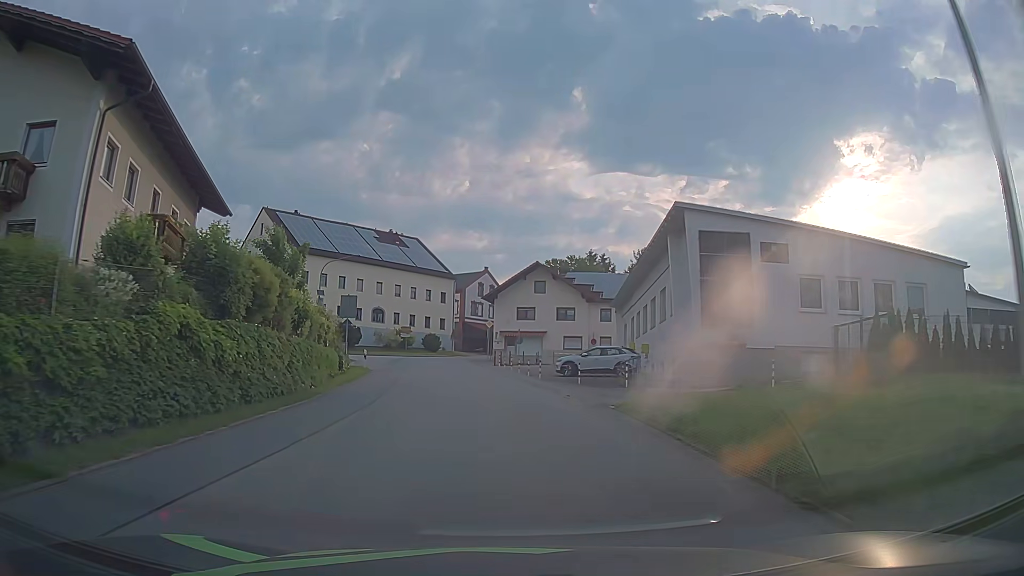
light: Day
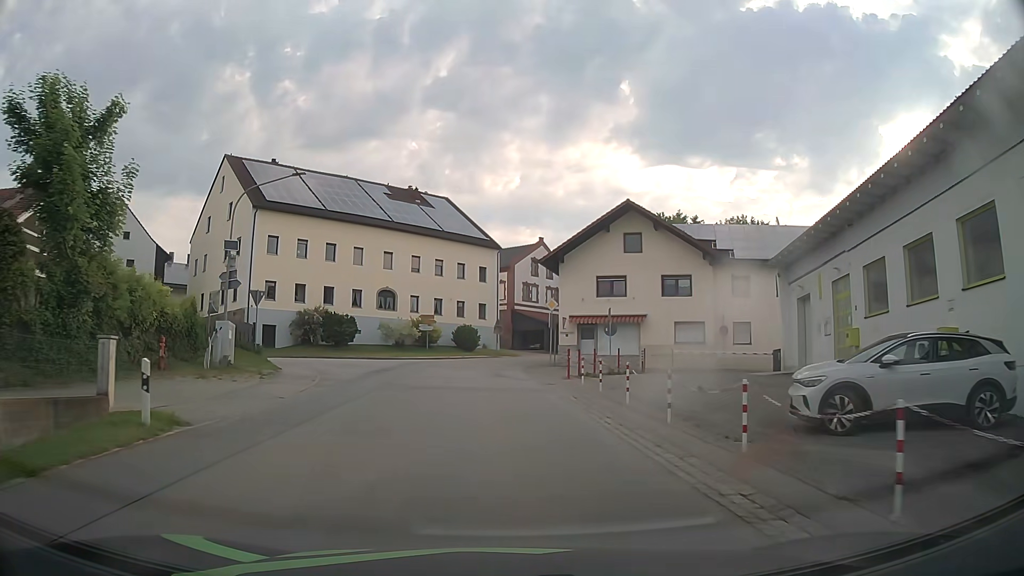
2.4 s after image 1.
(-1.1, +25.2) m; -4°
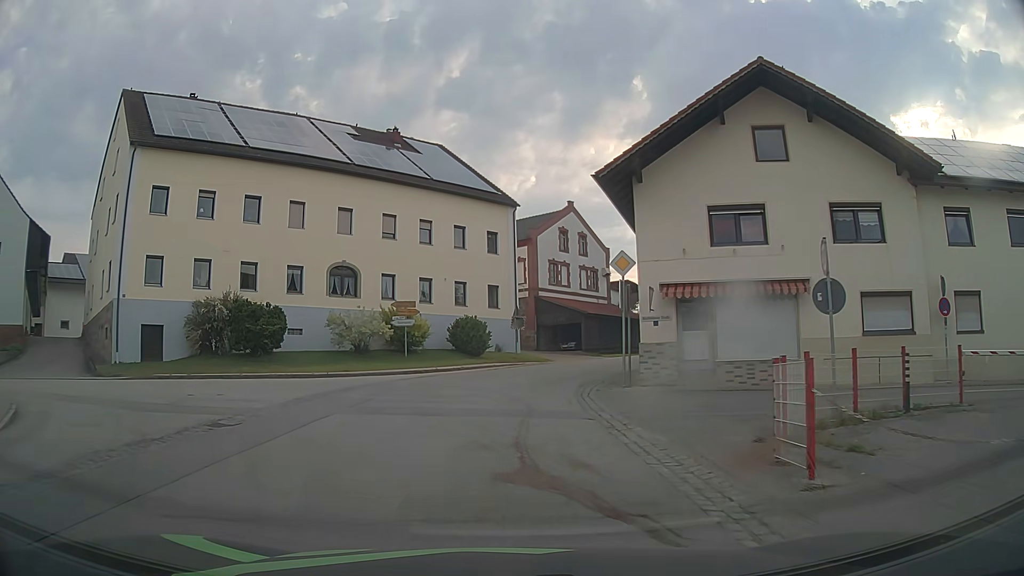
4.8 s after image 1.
(-0.4, +19.8) m; -2°
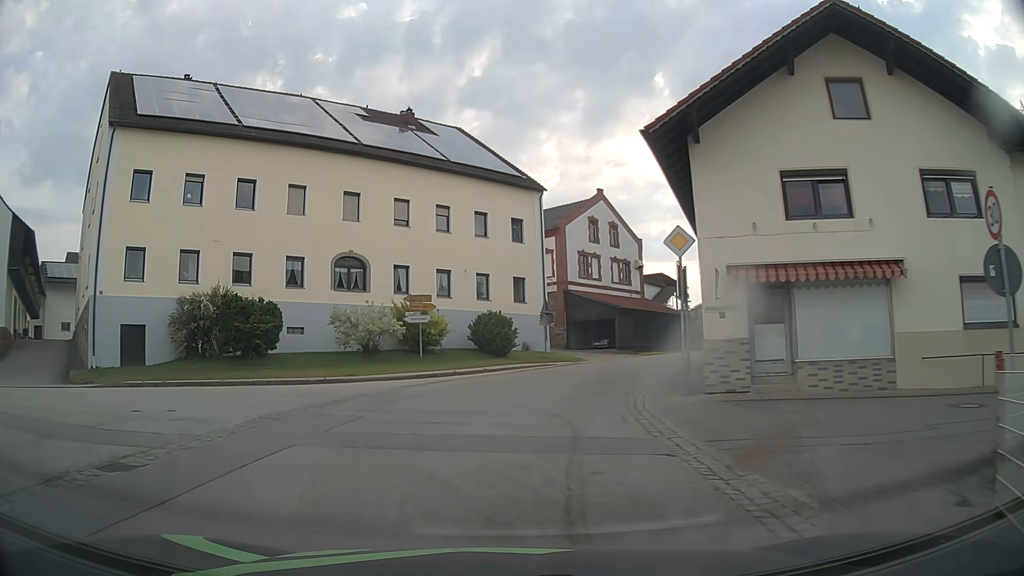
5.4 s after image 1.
(0.0, +4.0) m; -2°
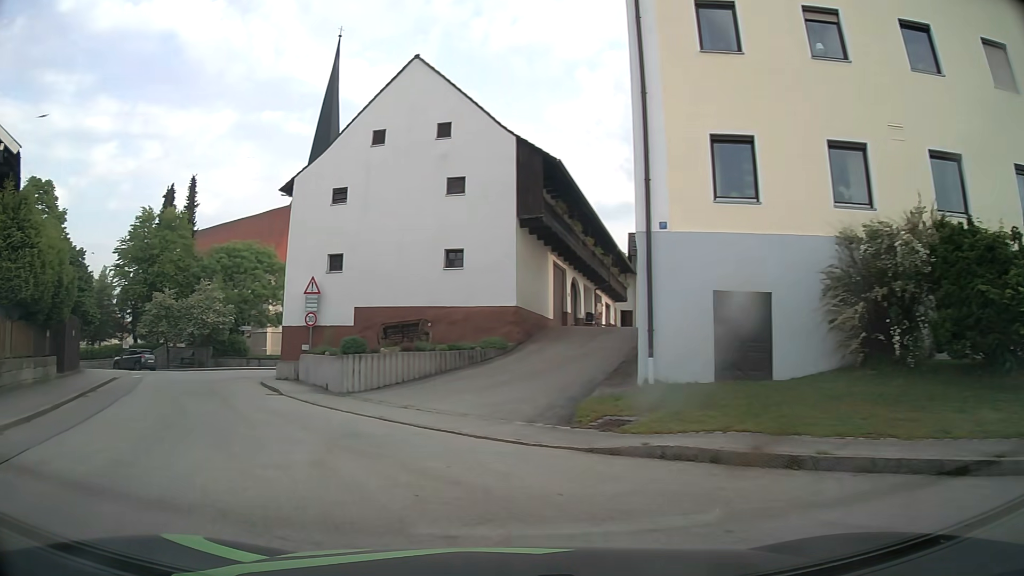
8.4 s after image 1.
(-6.4, +14.0) m; -55°
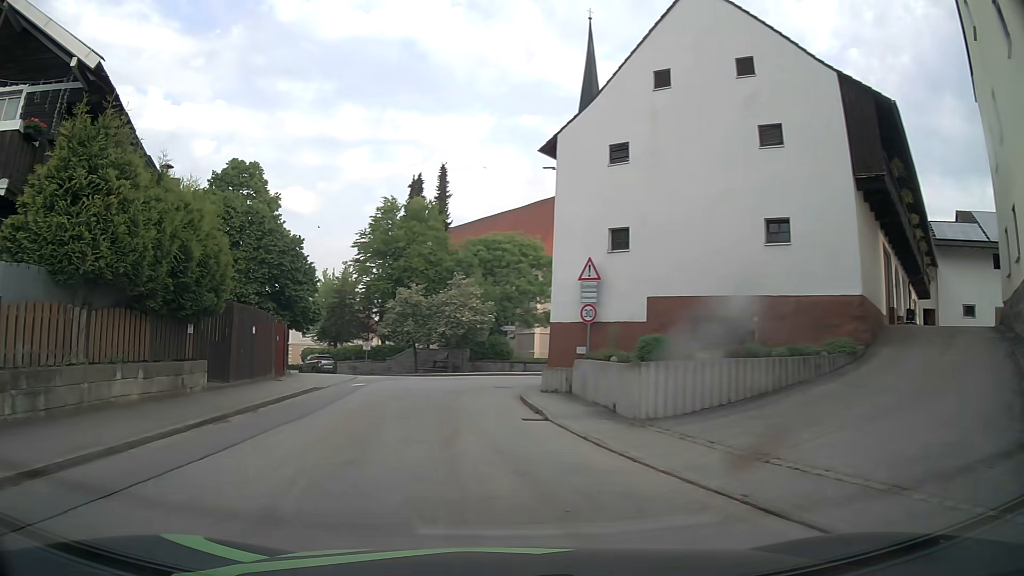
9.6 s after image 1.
(-1.4, +6.6) m; -23°
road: tertiary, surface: asphalt
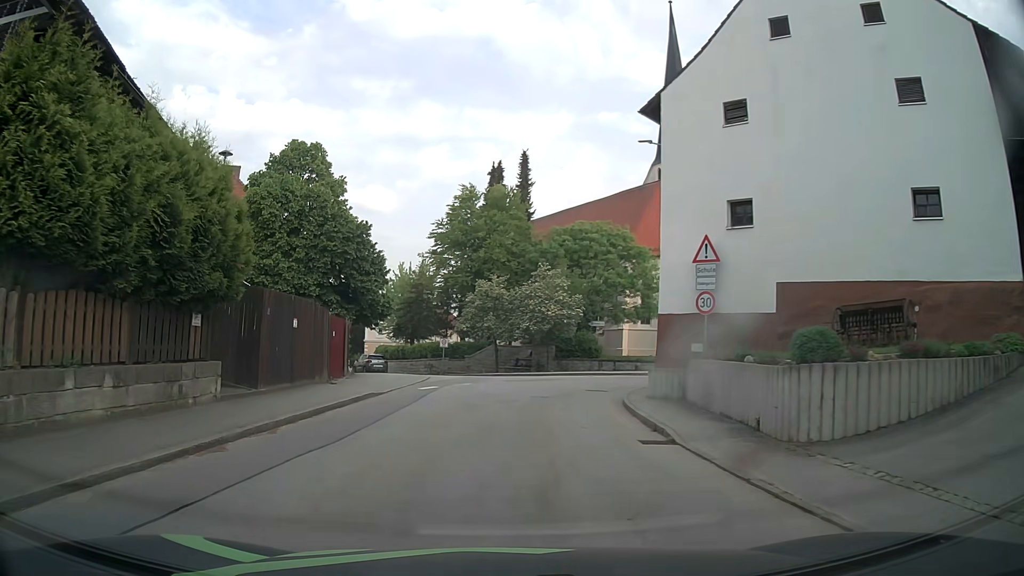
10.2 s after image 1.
(-0.3, +3.8) m; -7°
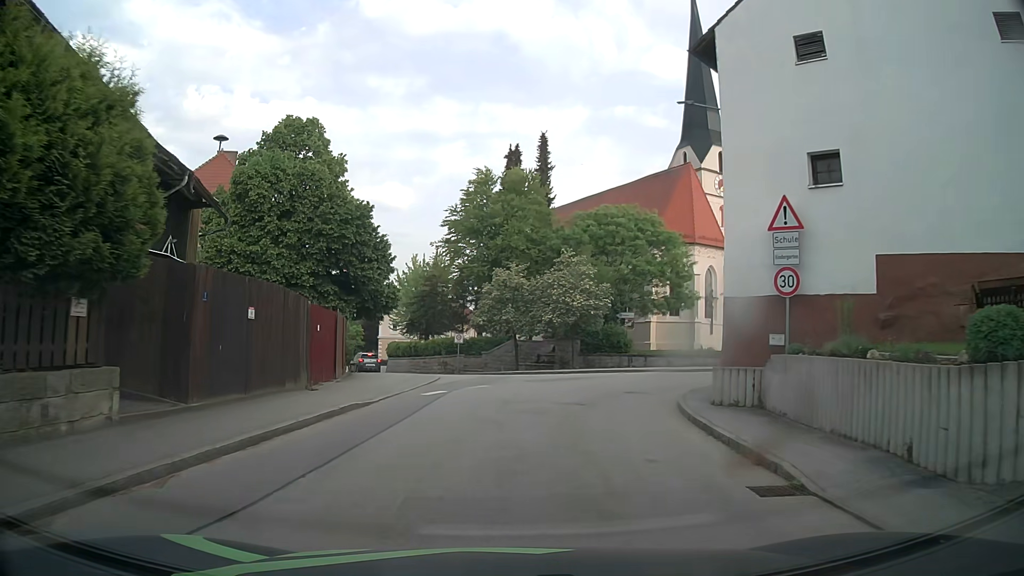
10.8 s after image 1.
(-0.1, +4.1) m; -1°
